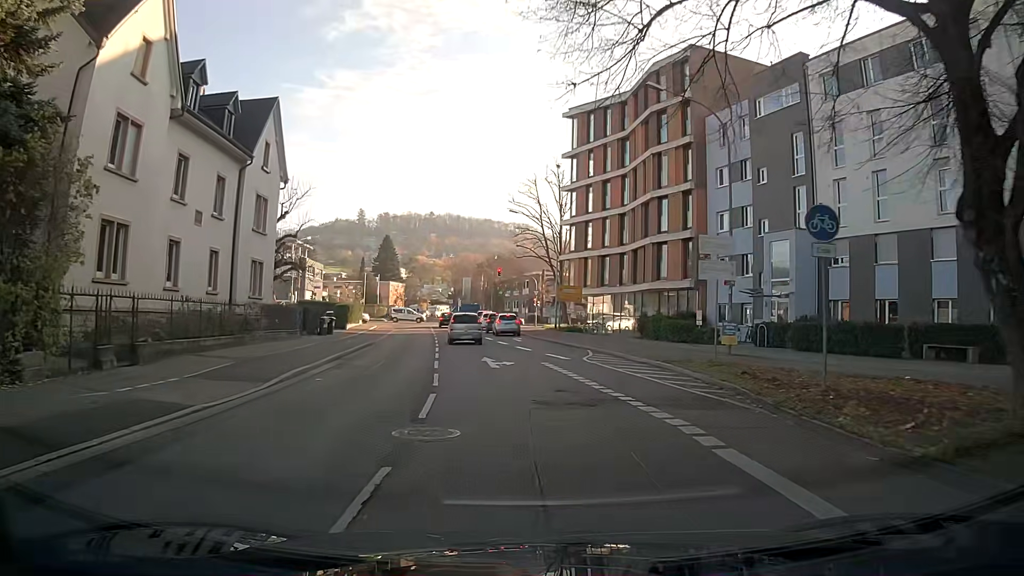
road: secondary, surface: asphalt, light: Day
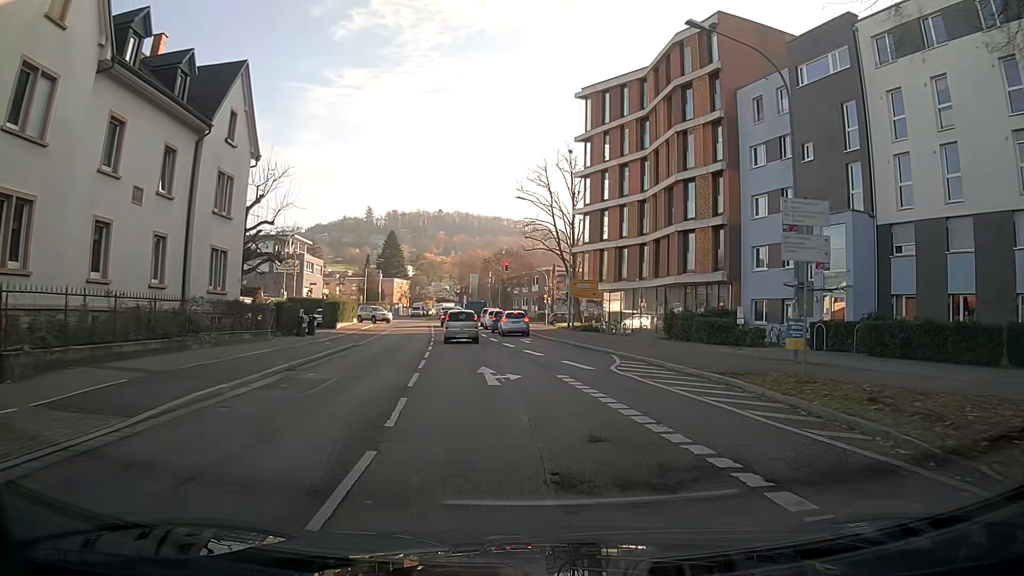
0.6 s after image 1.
(0.0, +5.4) m; 0°
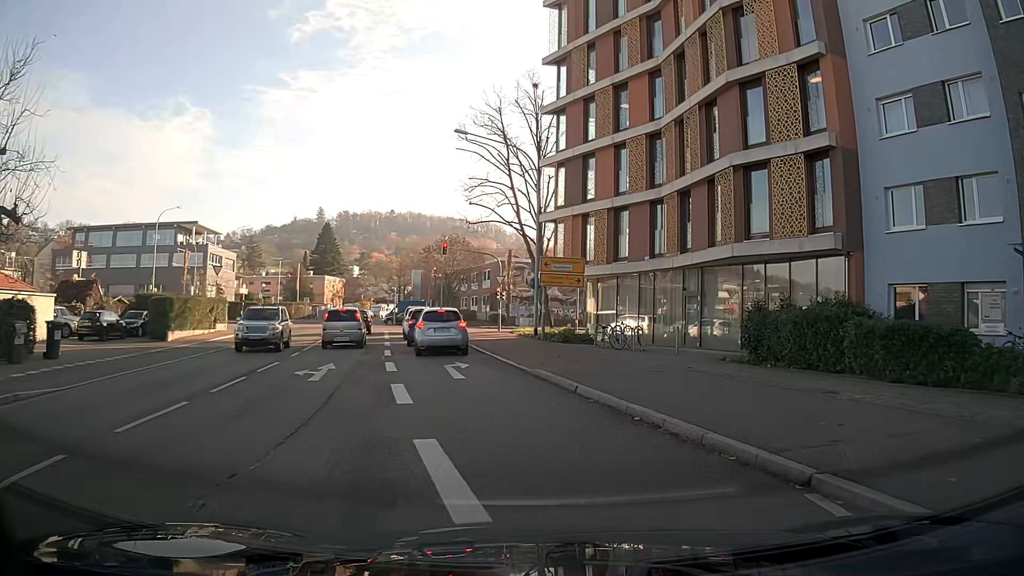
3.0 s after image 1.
(+0.5, +19.1) m; +3°
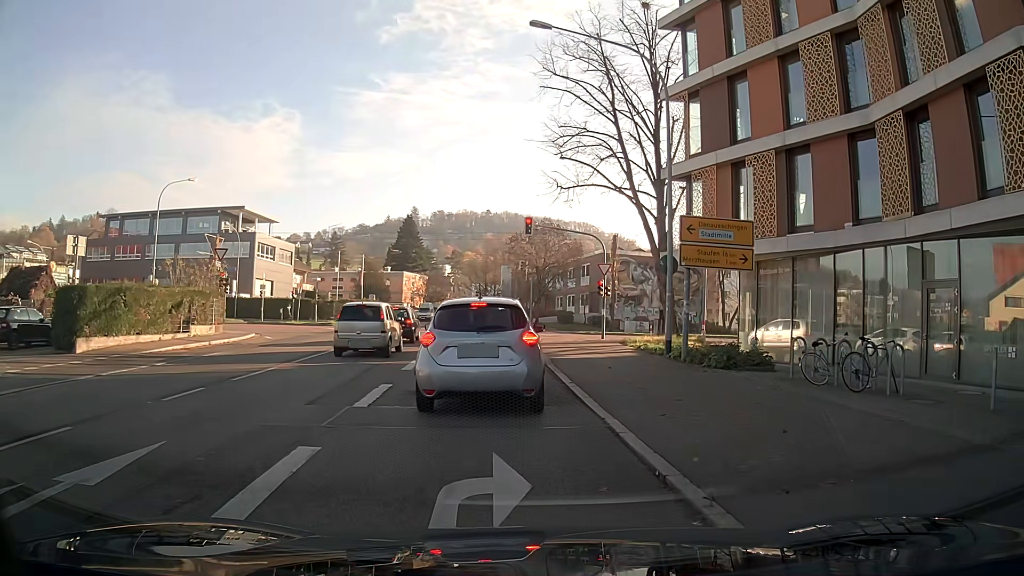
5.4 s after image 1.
(-0.7, +12.4) m; -10°
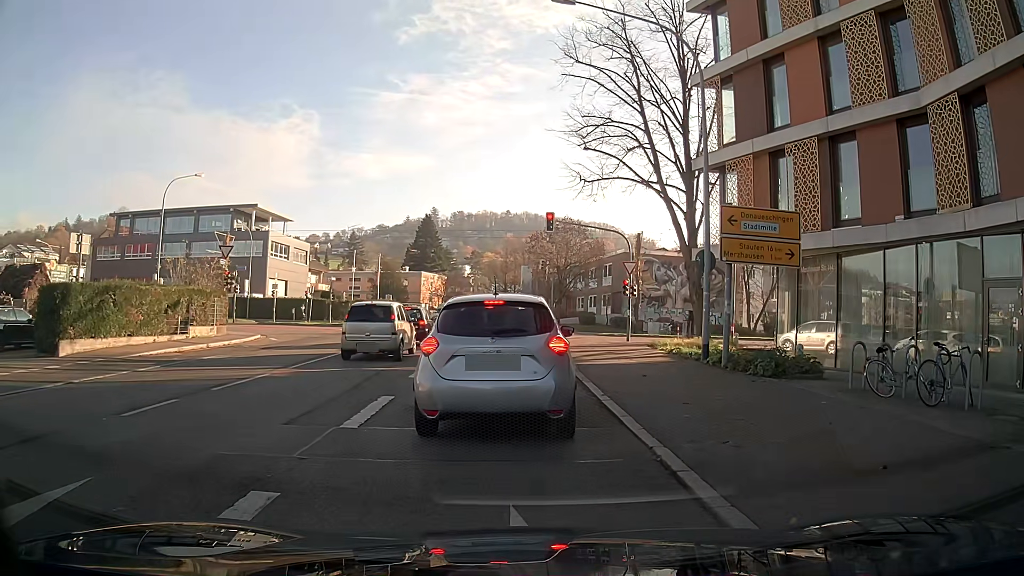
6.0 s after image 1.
(0.0, +1.7) m; +1°
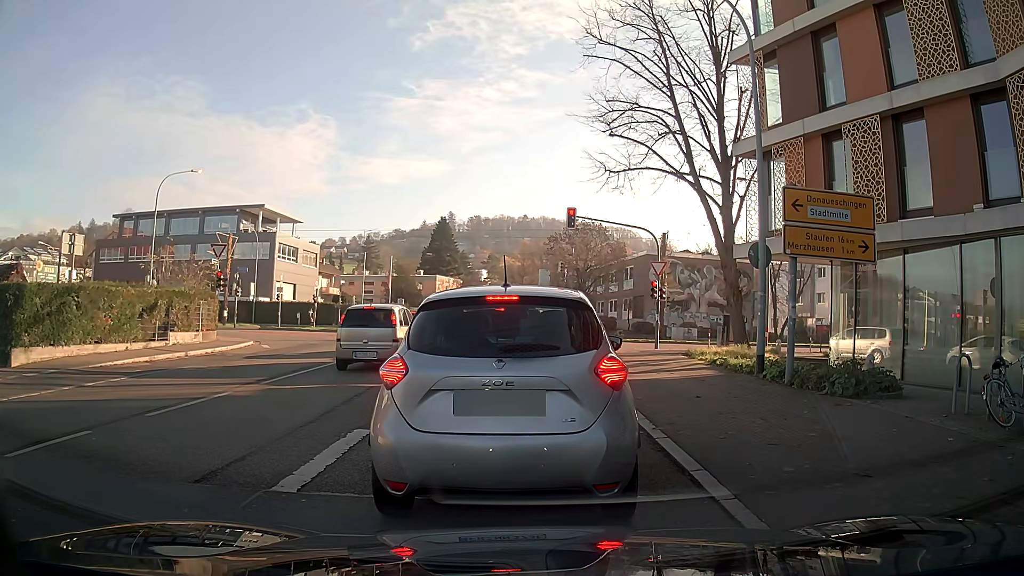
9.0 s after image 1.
(0.0, +2.7) m; 0°
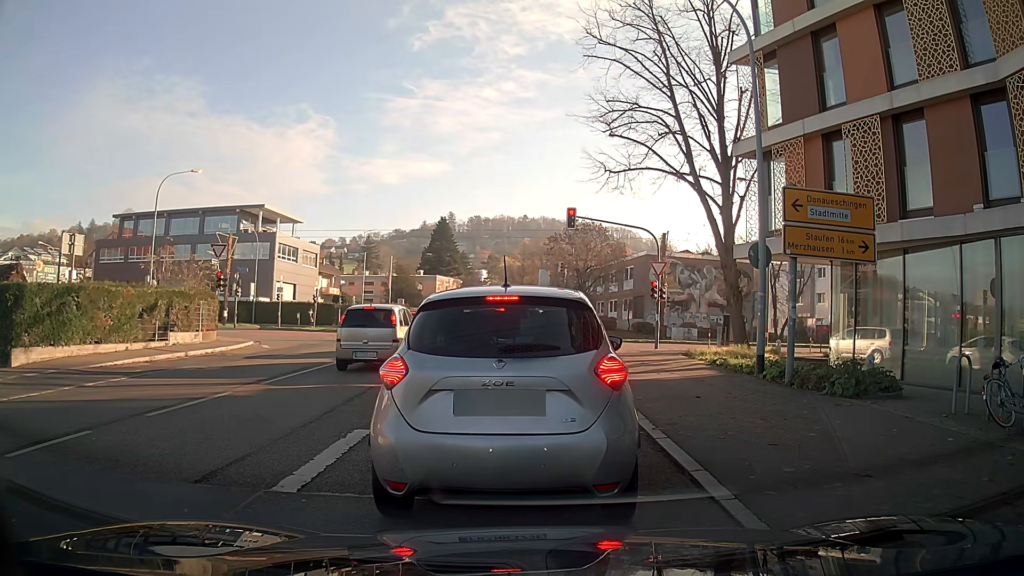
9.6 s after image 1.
(0.0, 0.0) m; 0°
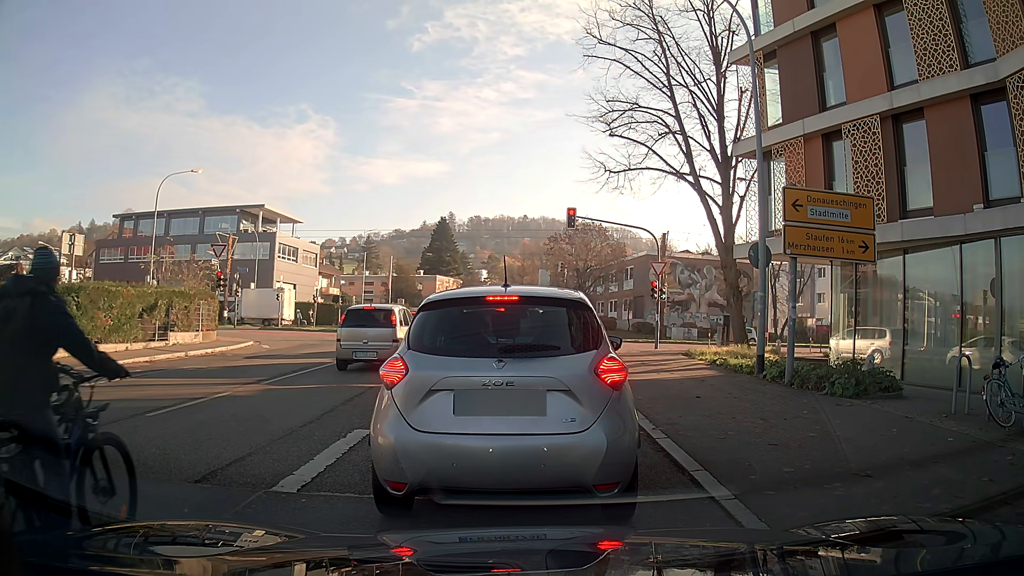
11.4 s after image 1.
(0.0, 0.0) m; 0°
(-1, +10) (-1, +20) (0, +30) (+7, +37) (+17, +40) (+27, +41) (+37, +42) (+47, +43) (+57, +45) (+66, +47) m
